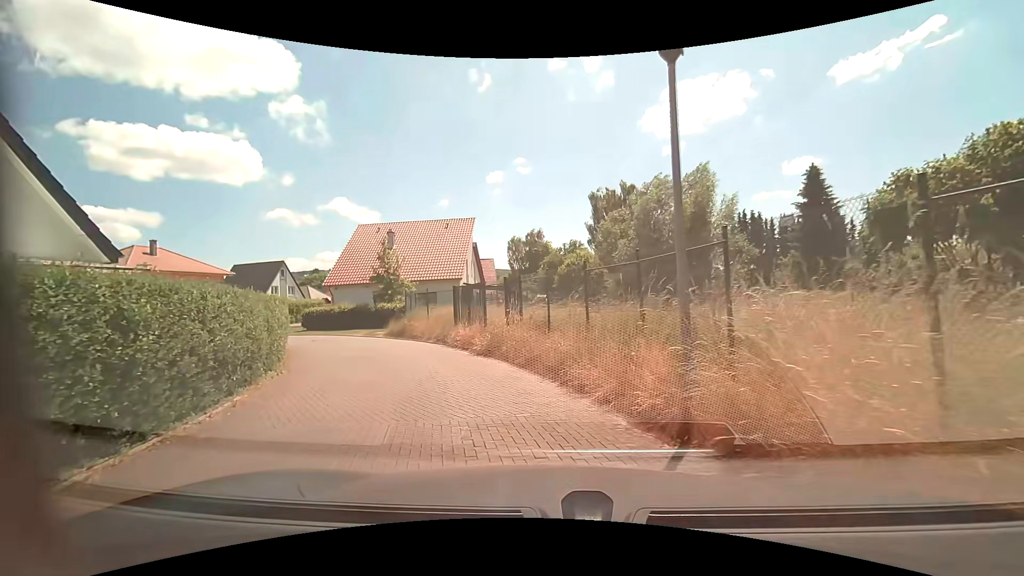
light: Day
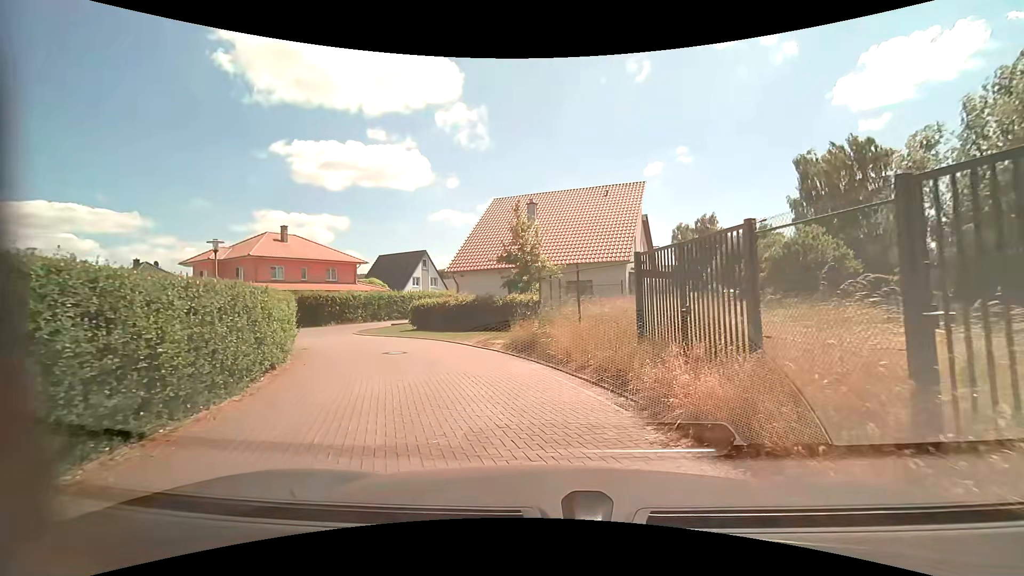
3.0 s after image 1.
(-2.1, +11.6) m; -18°
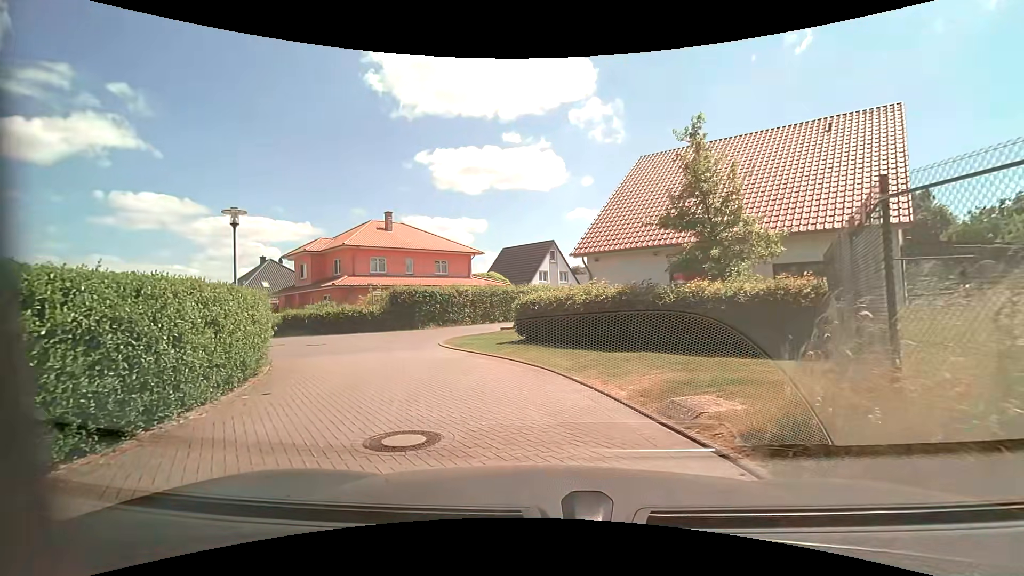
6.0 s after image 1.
(-1.1, +10.0) m; -15°
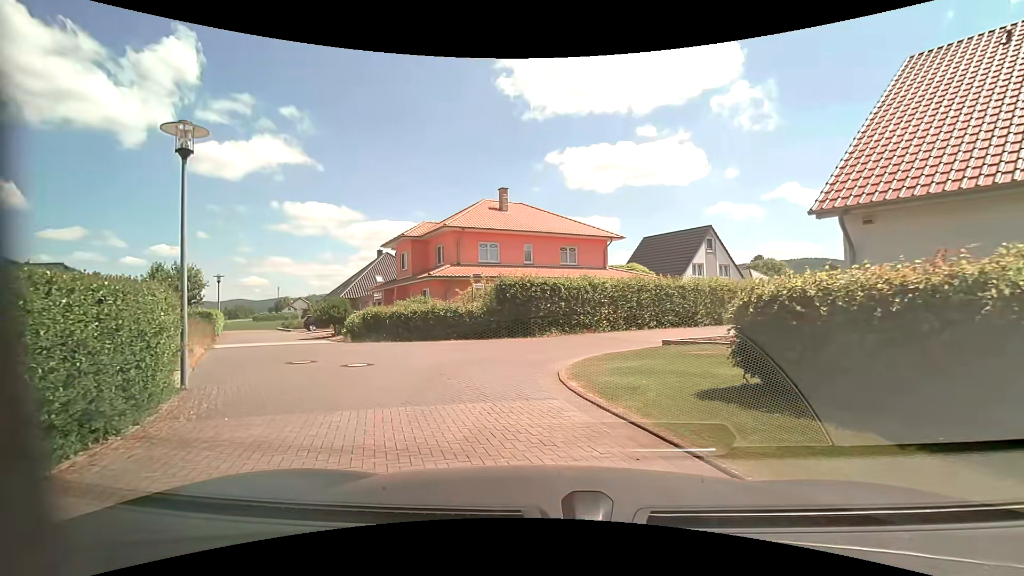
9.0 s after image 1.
(-1.2, +9.1) m; -16°
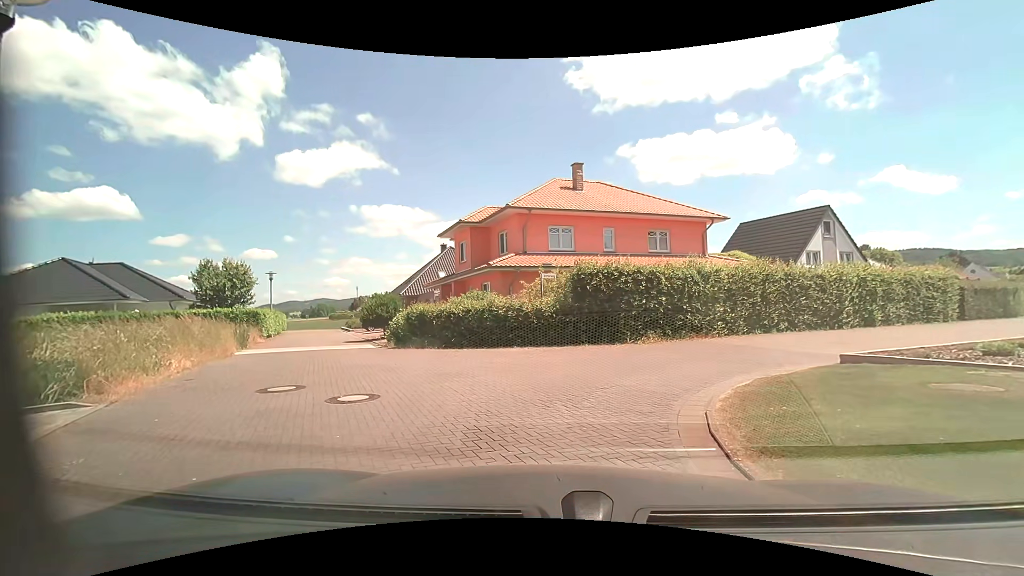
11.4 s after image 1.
(-0.3, +4.8) m; -8°
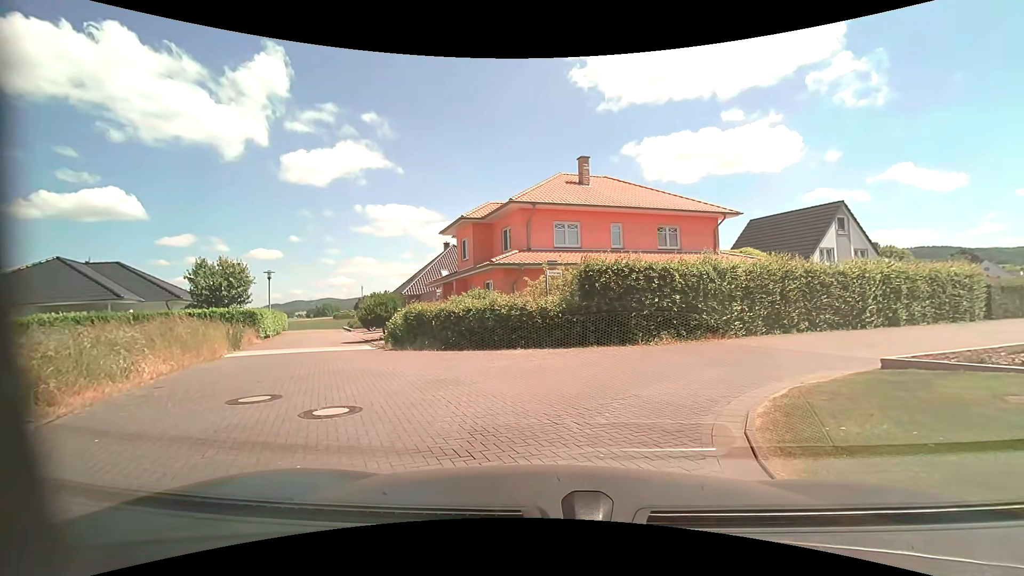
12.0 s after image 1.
(0.0, +1.0) m; 0°
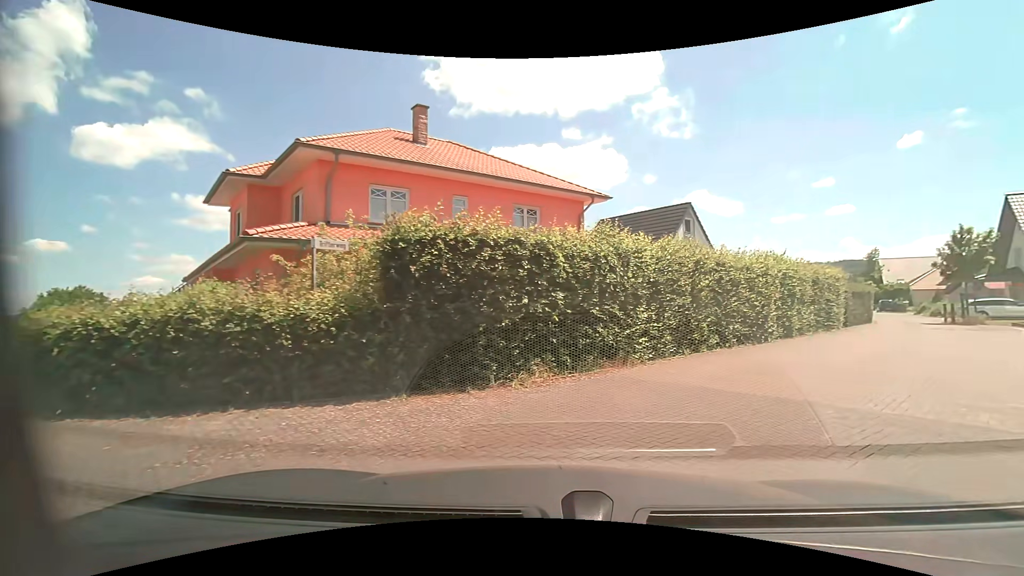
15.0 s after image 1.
(+0.7, +7.7) m; +18°
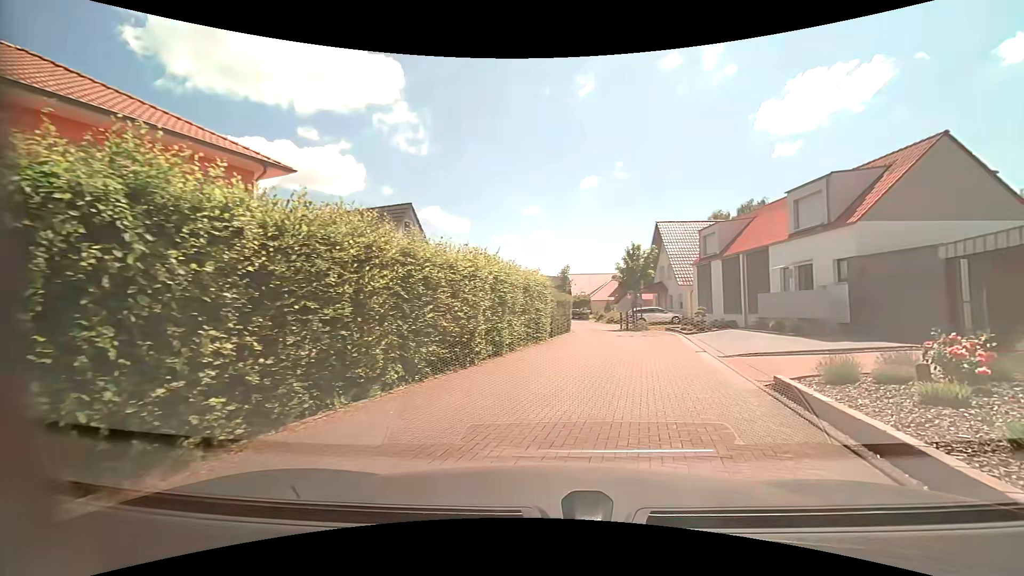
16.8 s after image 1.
(+1.4, +5.2) m; +30°
